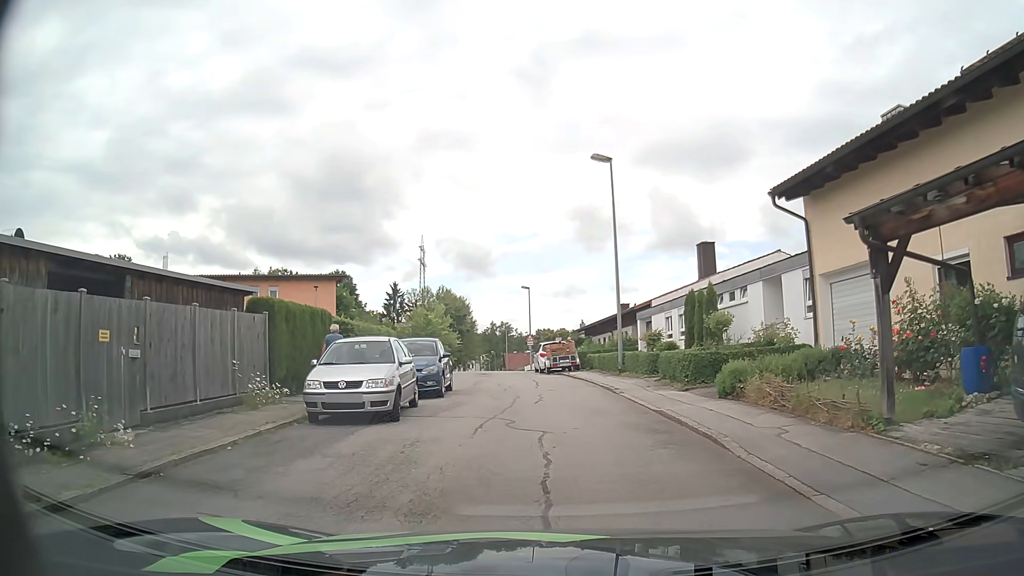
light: Day
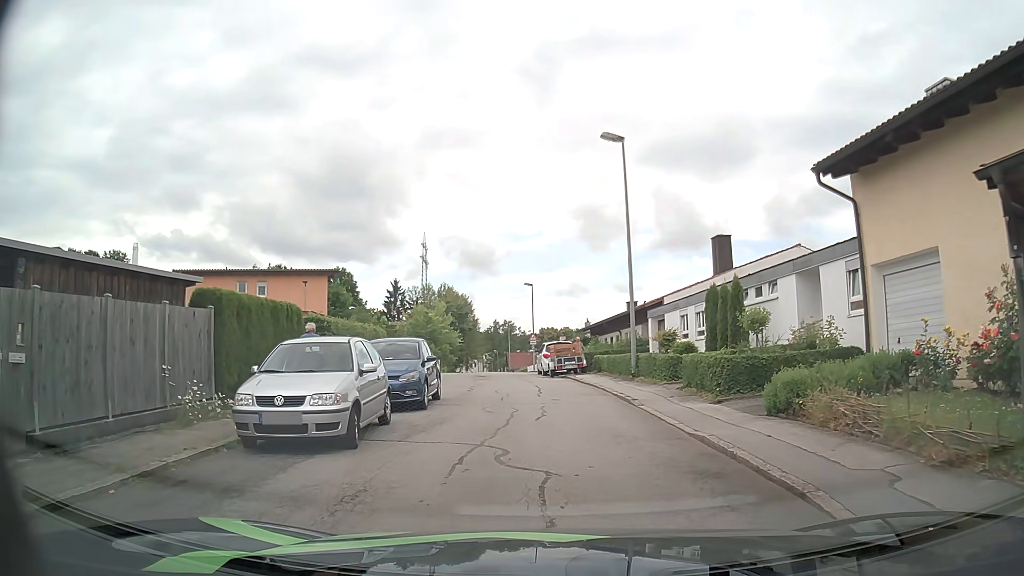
(-0.1, +2.8) m; -2°
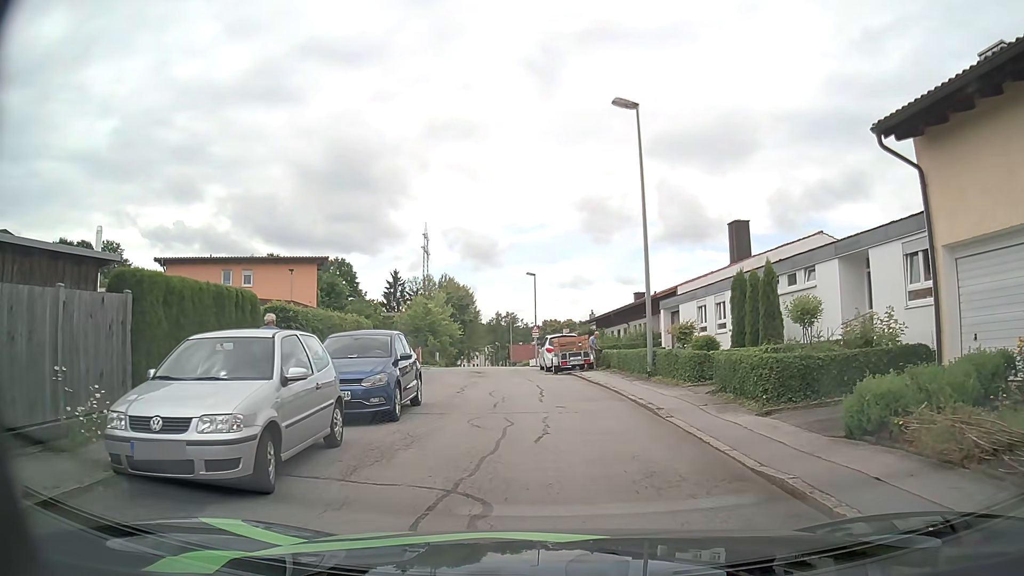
(0.0, +2.8) m; 0°
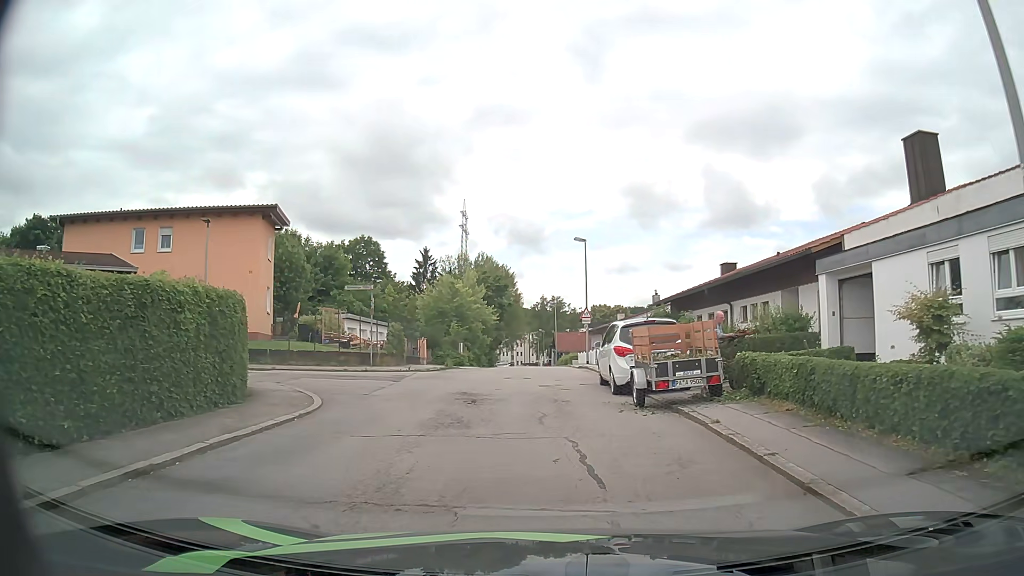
(-0.4, +14.8) m; -4°
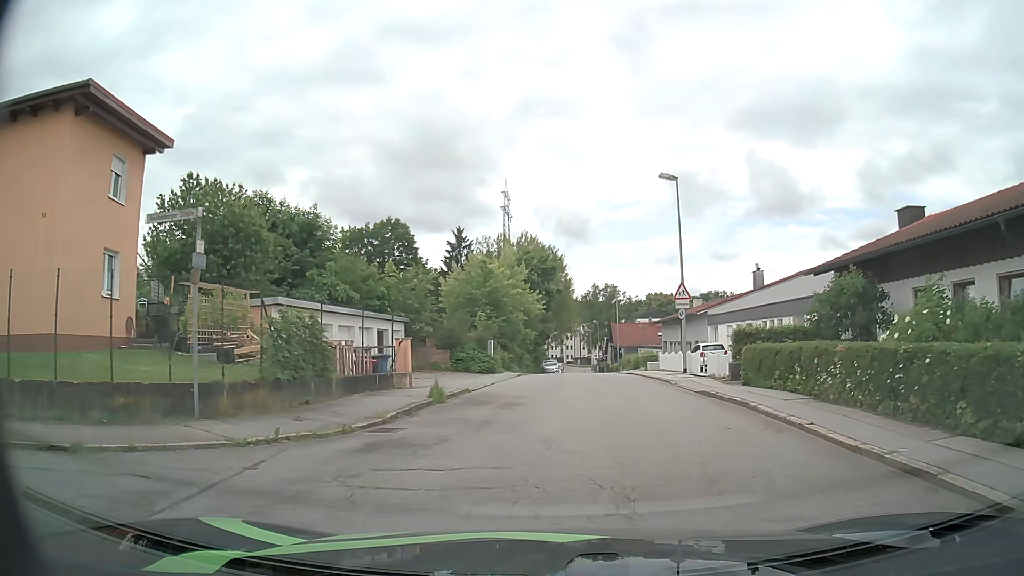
(-0.7, +16.3) m; -4°
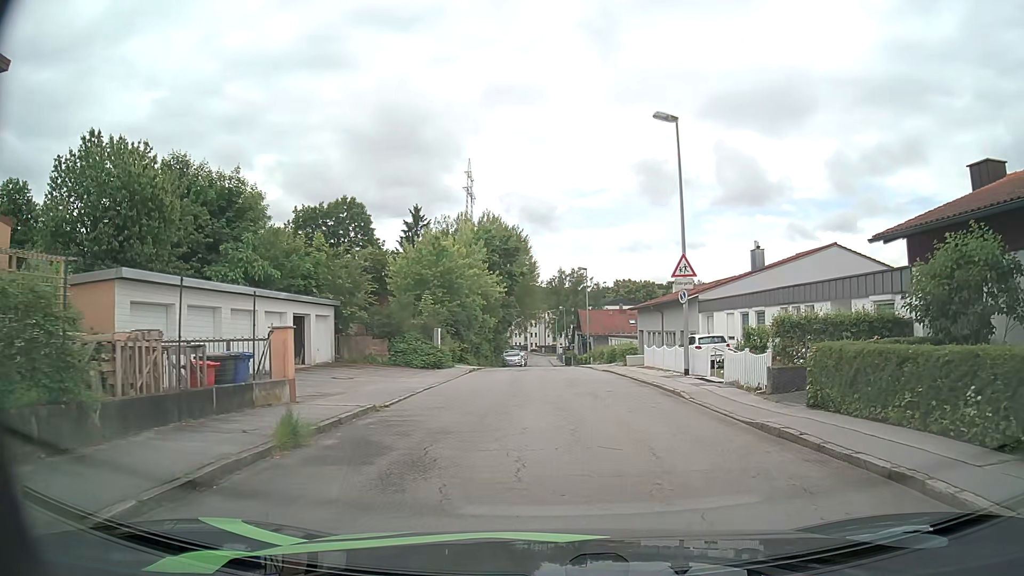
(+0.2, +7.0) m; +3°
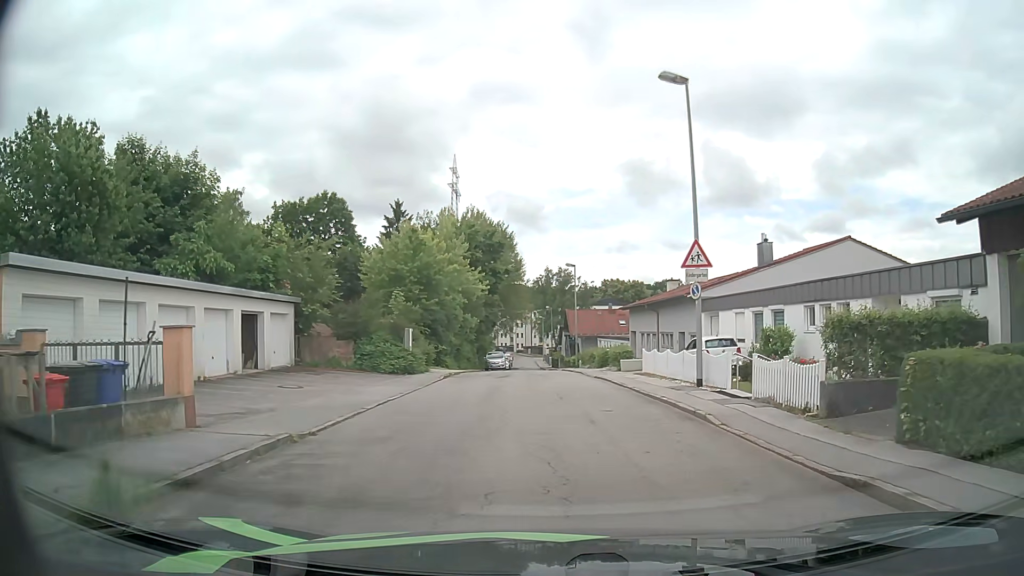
(+0.1, +3.6) m; +2°
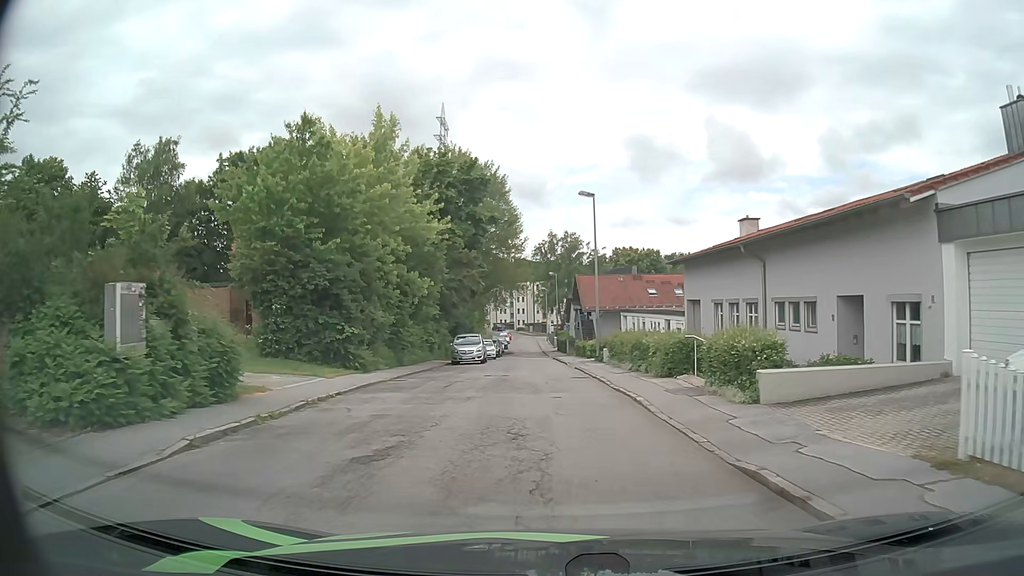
(0.0, +20.7) m; -1°
(0, +10) (0, +20) (-1, +30) (-1, +40) (-1, +50) (-1, +60) (-2, +70) (-2, +80) (-2, +90) (-3, +100) m
